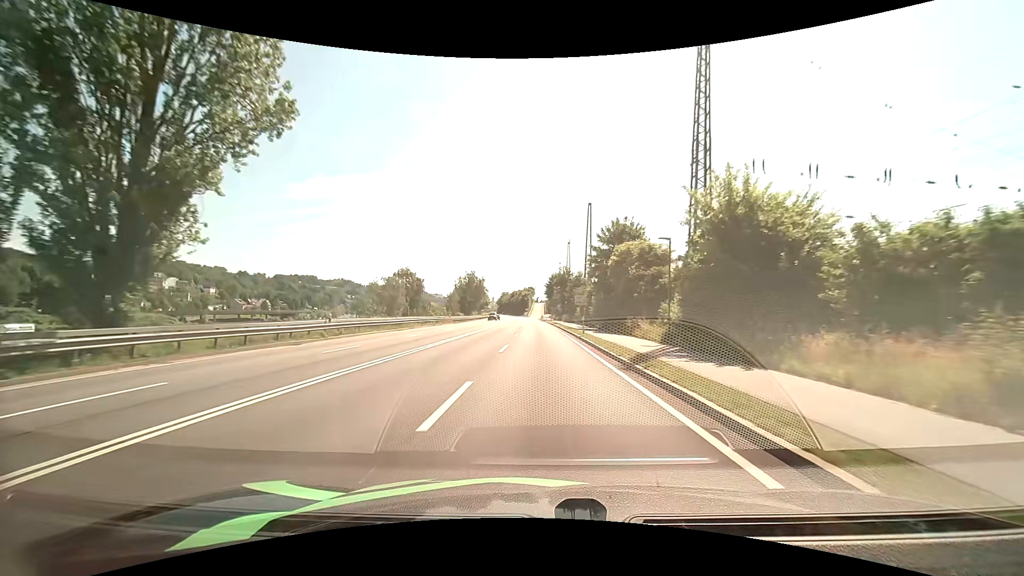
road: primary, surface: asphalt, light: Day
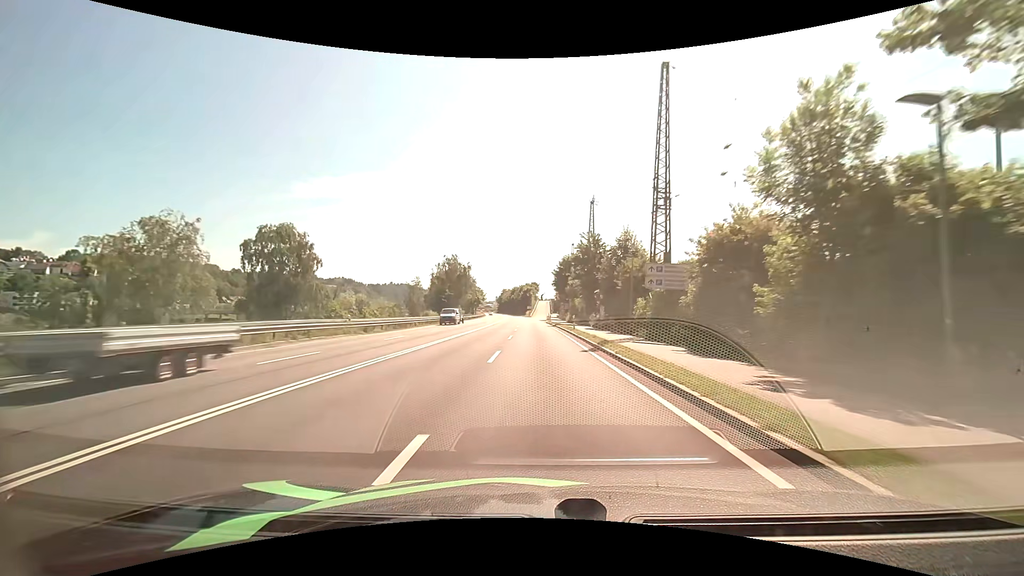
(-0.2, +40.5) m; -1°
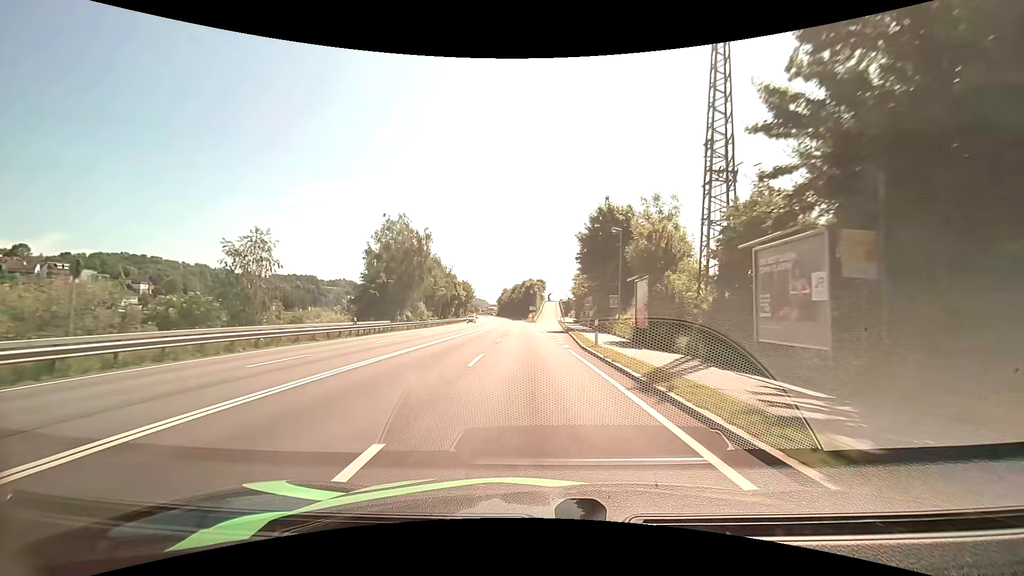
(-0.1, +48.4) m; 0°
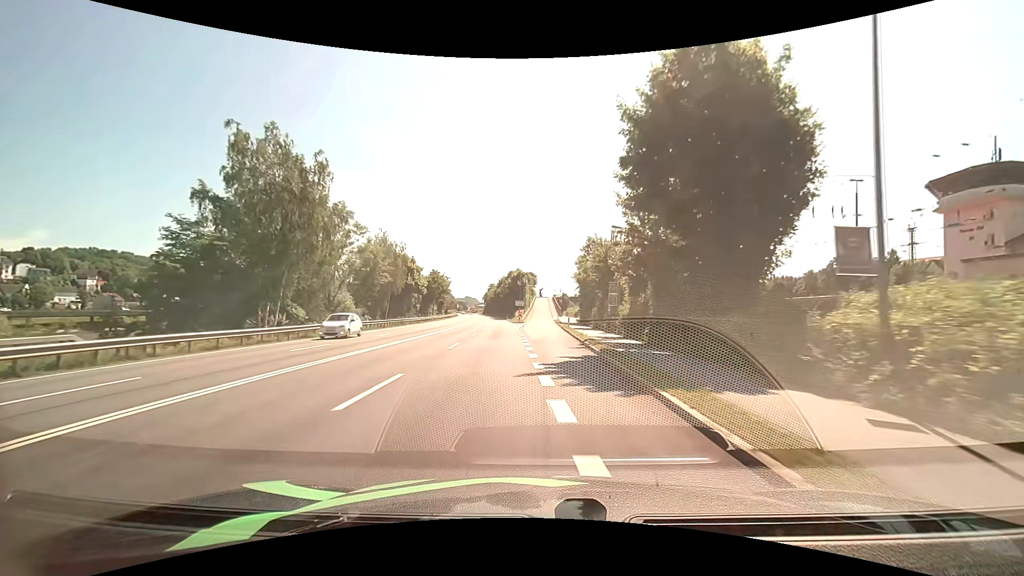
(+0.2, +30.3) m; +1°
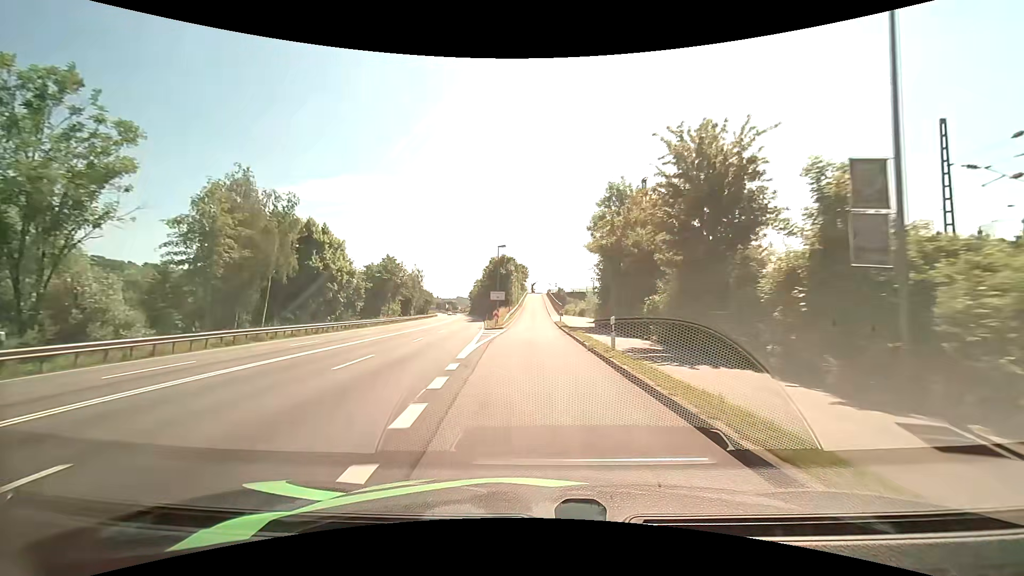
(+0.2, +30.4) m; +1°
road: unclassified
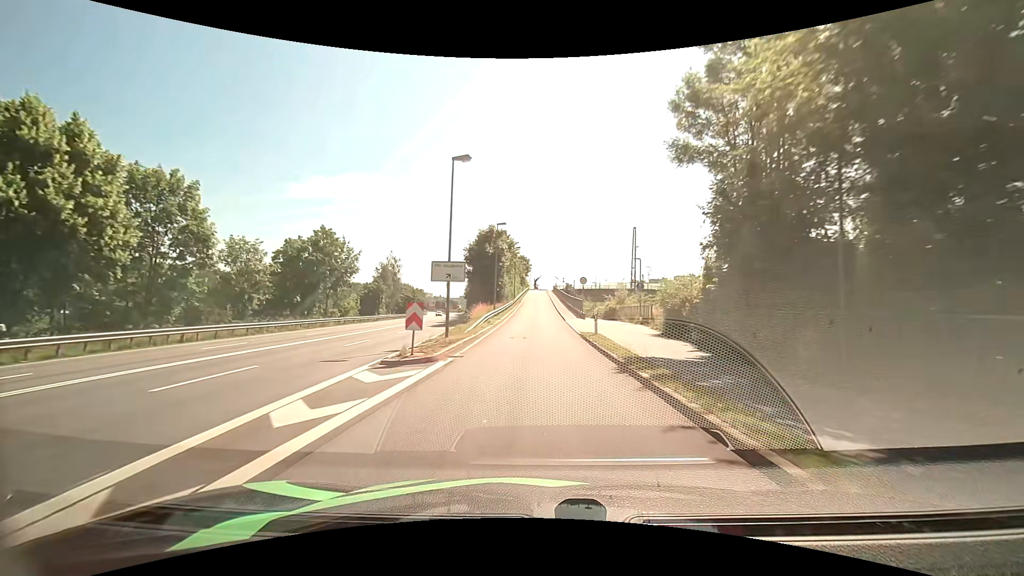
(-0.3, +27.6) m; -1°
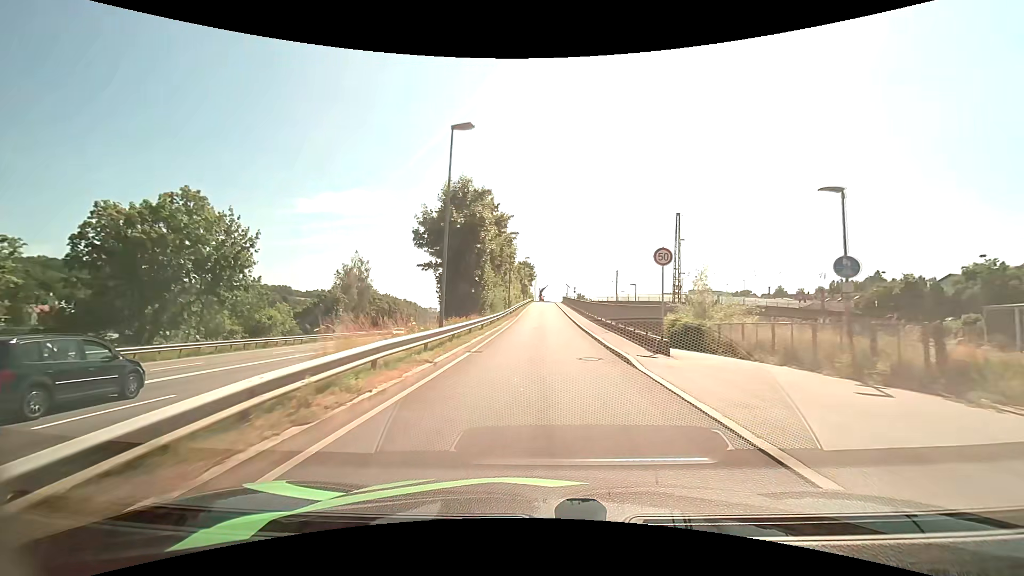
(0.0, +24.3) m; 0°
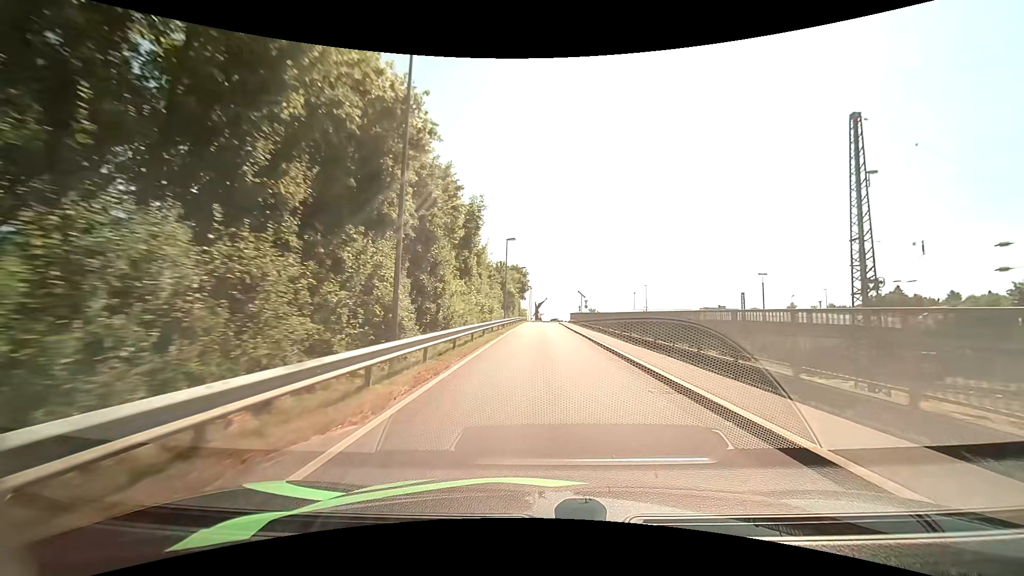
(+0.2, +37.2) m; +1°
(0, +10) (0, +20) (0, +30) (0, +40) (0, +50) (0, +60) (0, +70) (+1, +80) (+6, +89) (+14, +94) m
